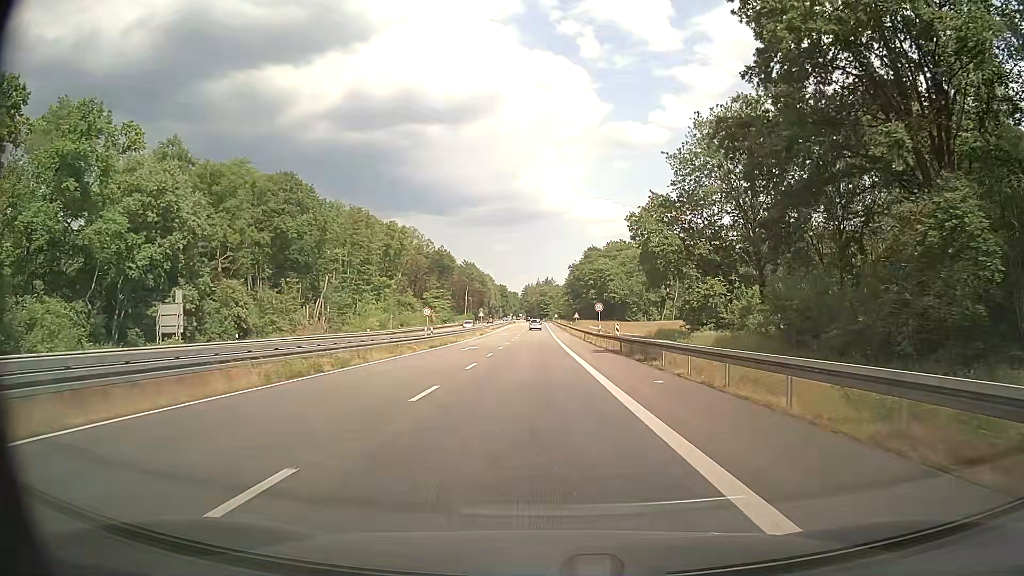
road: secondary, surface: asphalt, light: Day
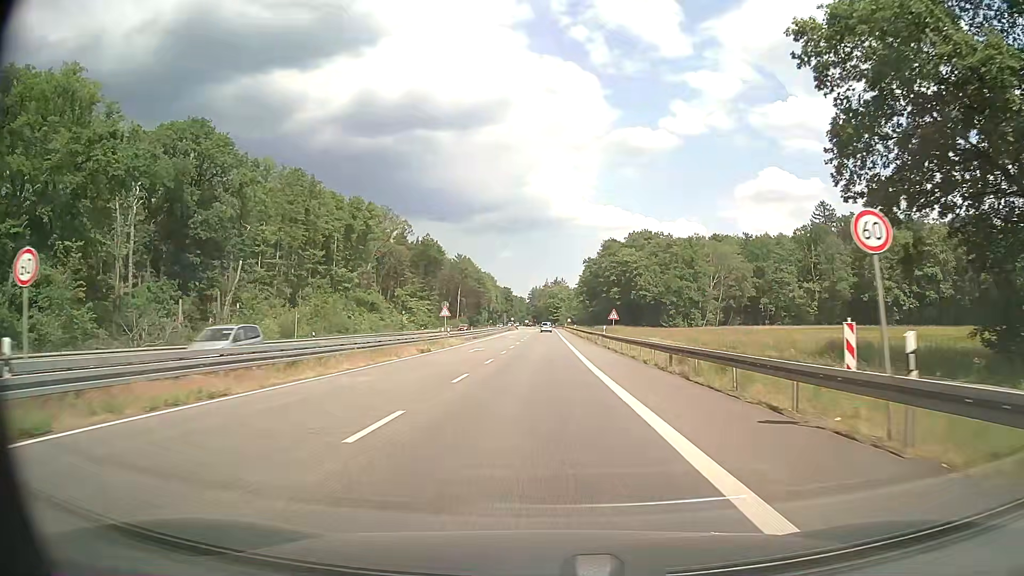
(-0.3, +40.3) m; -1°
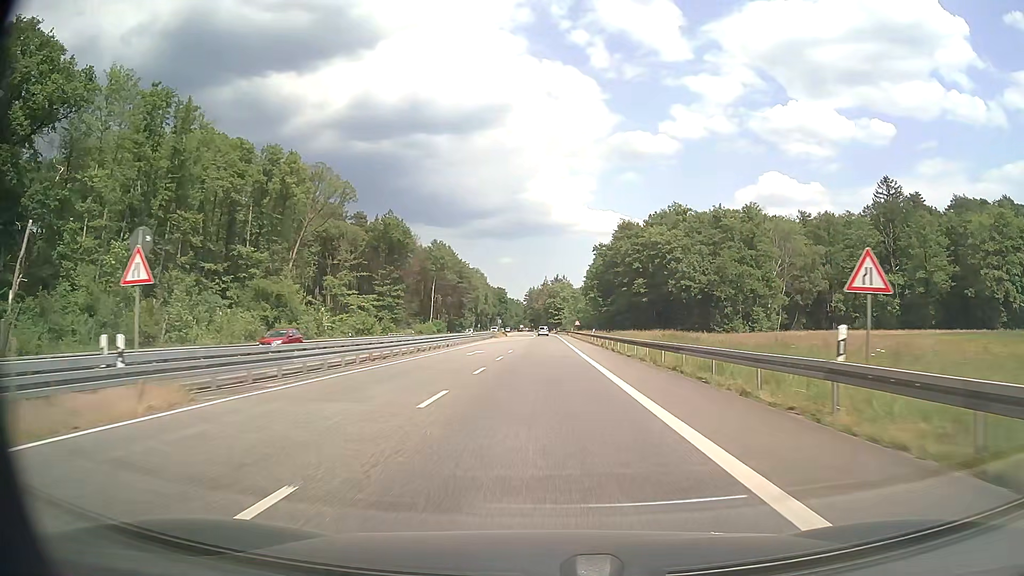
(-0.2, +41.4) m; 0°
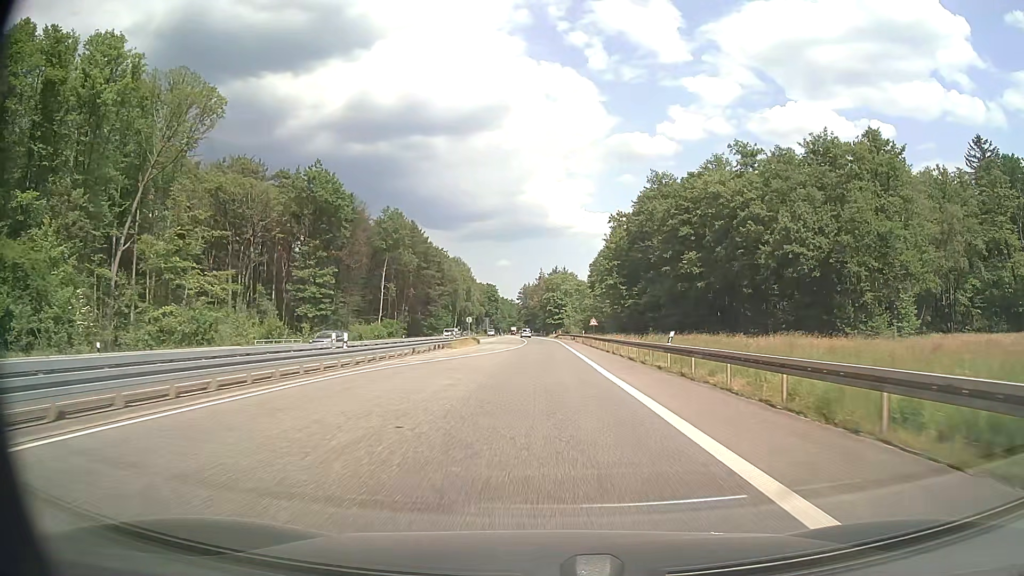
(+0.1, +42.0) m; 0°
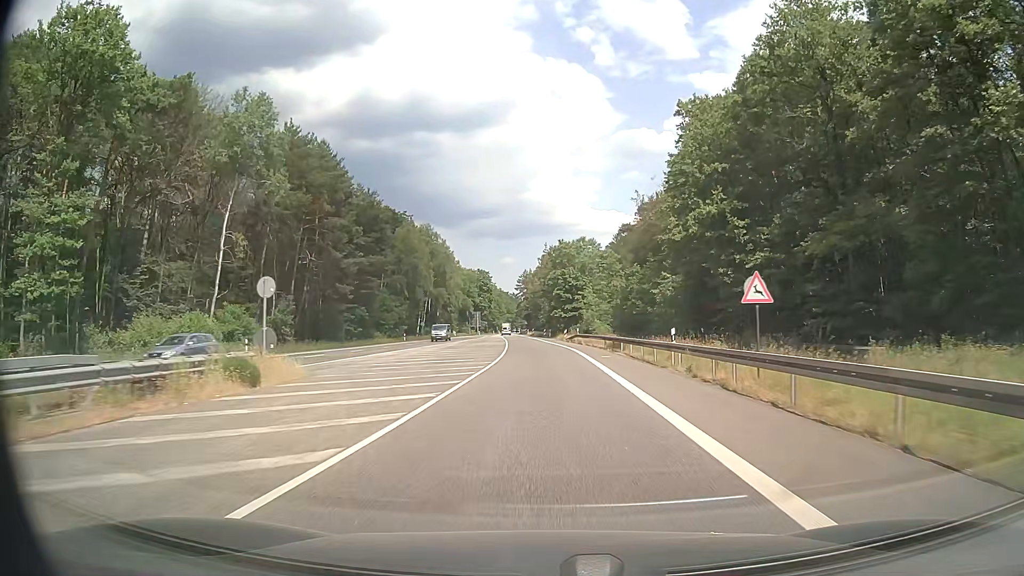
(+0.1, +52.8) m; -1°
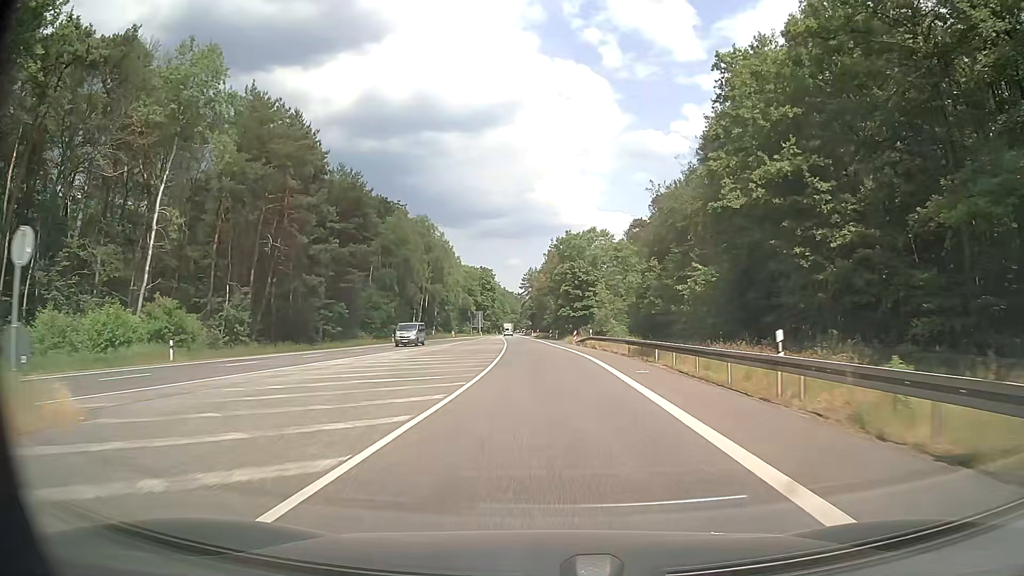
(0.0, +10.6) m; 0°
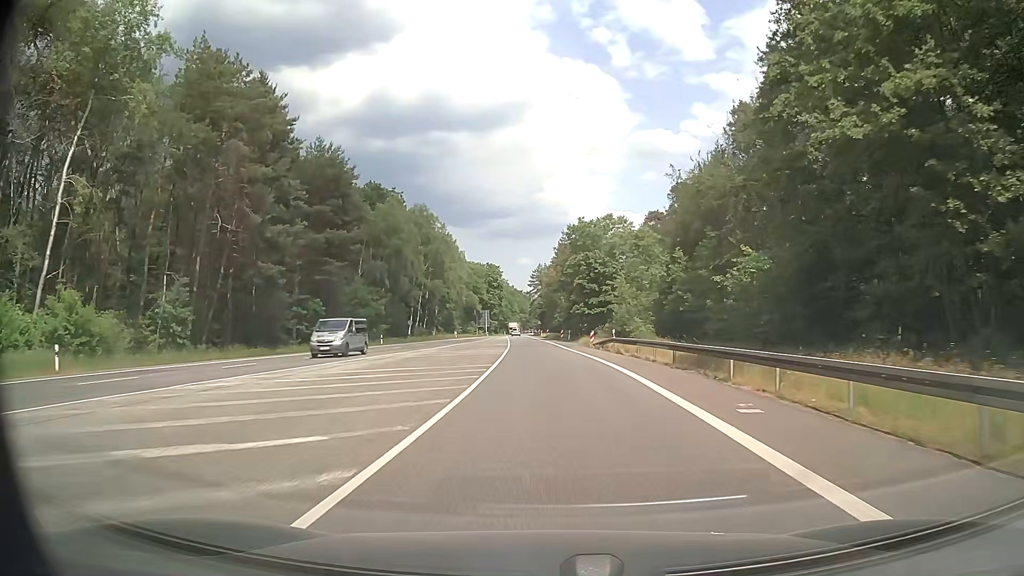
(-0.1, +10.6) m; -1°
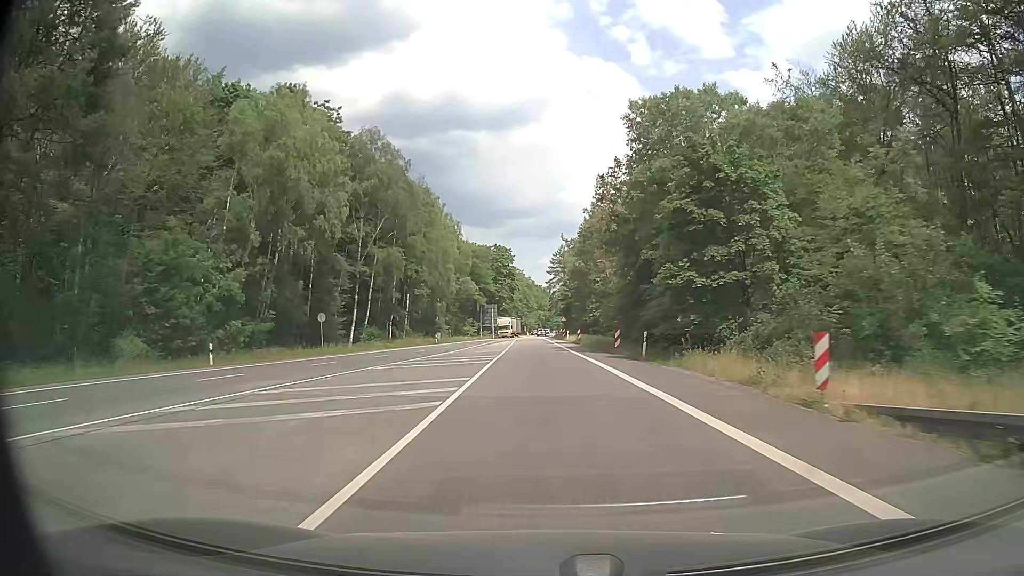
(-0.8, +42.4) m; -2°
(0, +10) (0, +20) (0, +30) (-1, +40) (-1, +50) (-1, +60) (-2, +70) (-2, +80) (-2, +90) (-2, +100) m
